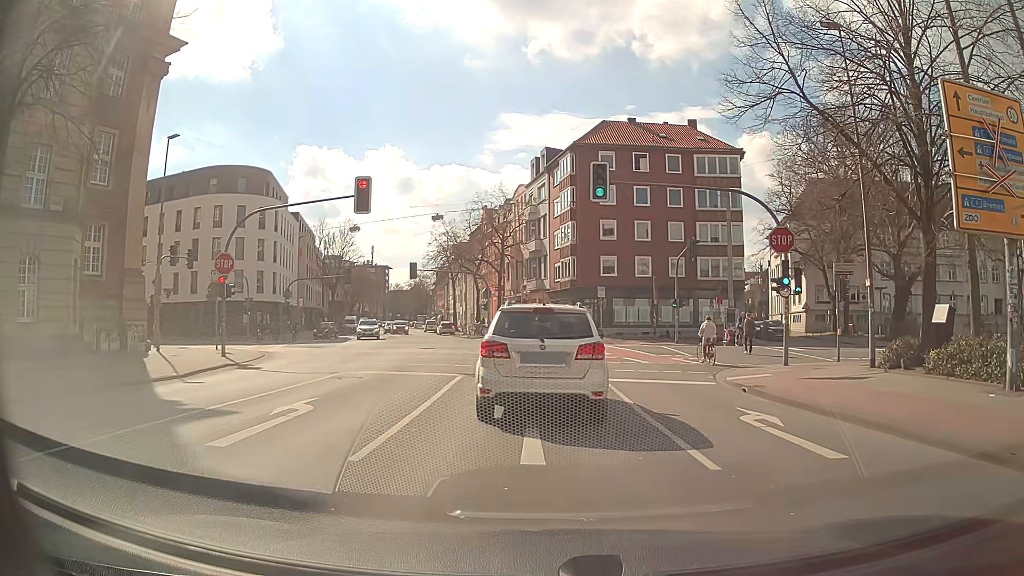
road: secondary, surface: asphalt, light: Day
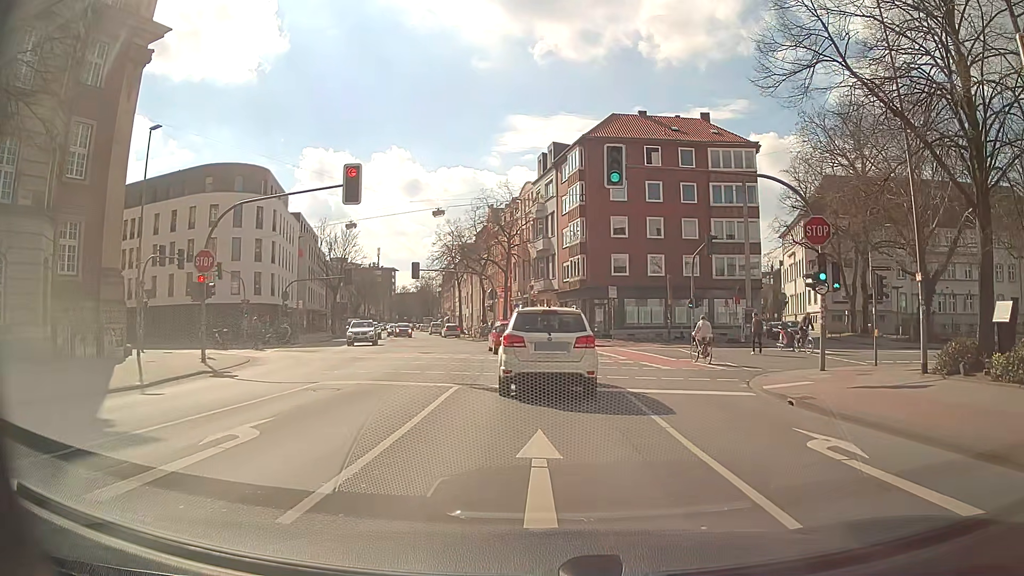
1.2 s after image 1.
(-0.1, +2.6) m; -2°
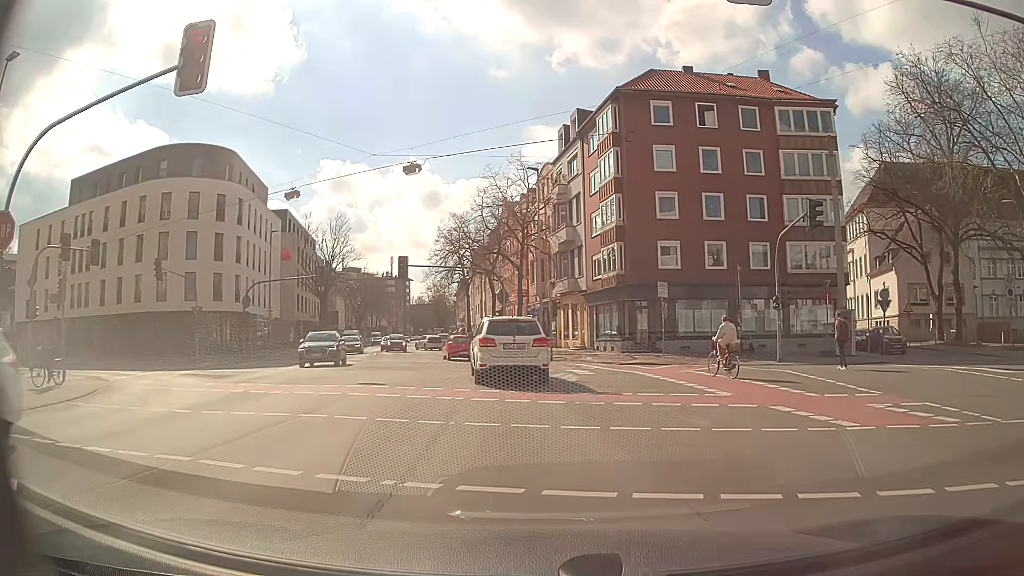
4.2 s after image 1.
(-0.3, +12.7) m; -3°
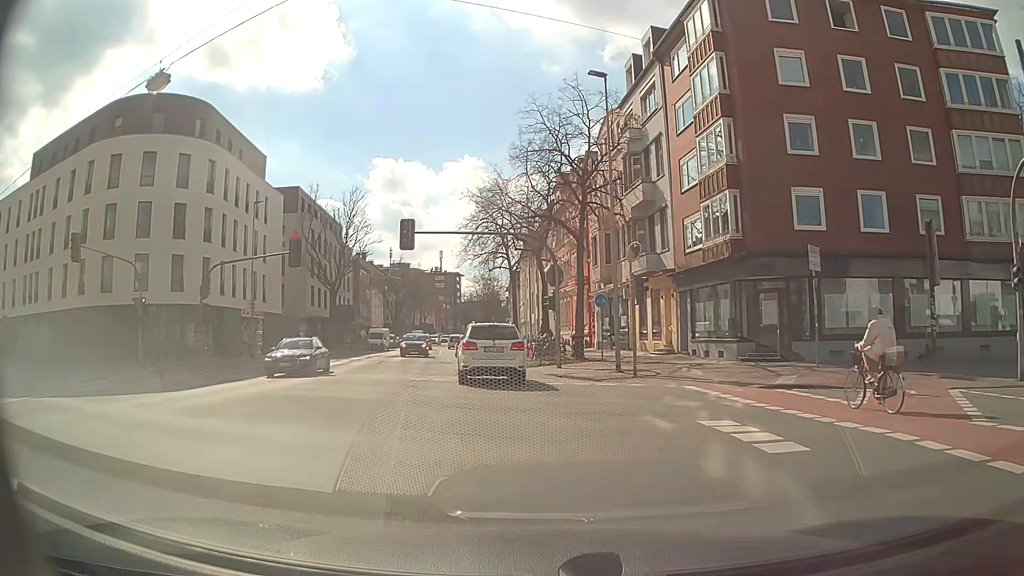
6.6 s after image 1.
(-0.2, +14.1) m; -3°
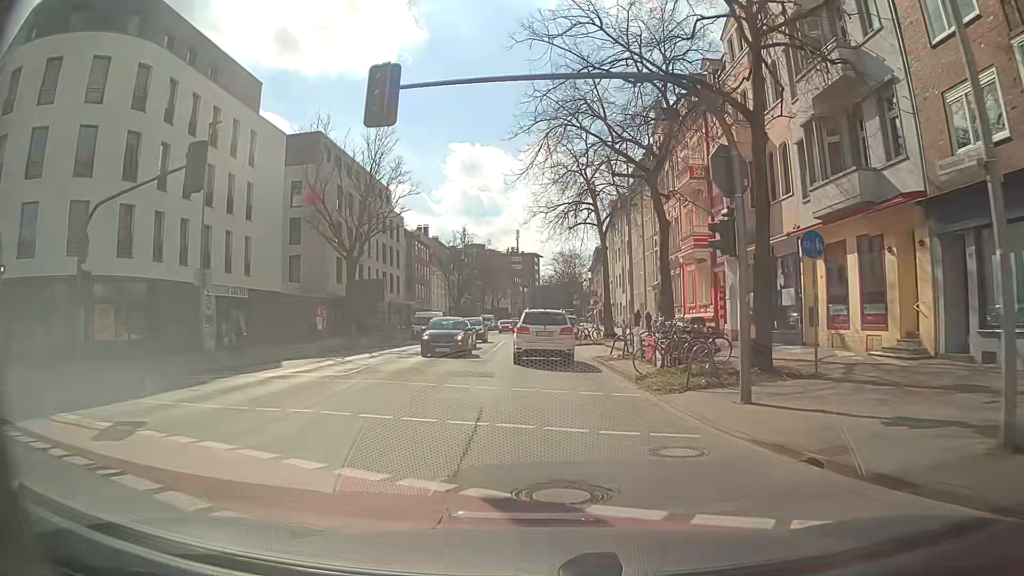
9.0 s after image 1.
(-1.1, +16.9) m; -7°
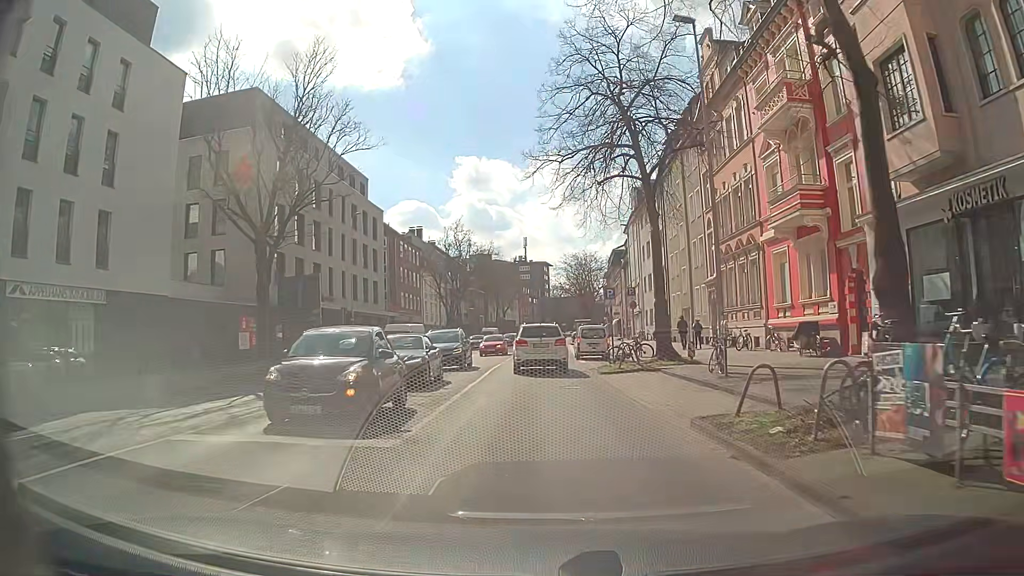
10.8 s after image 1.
(-0.2, +15.2) m; -1°
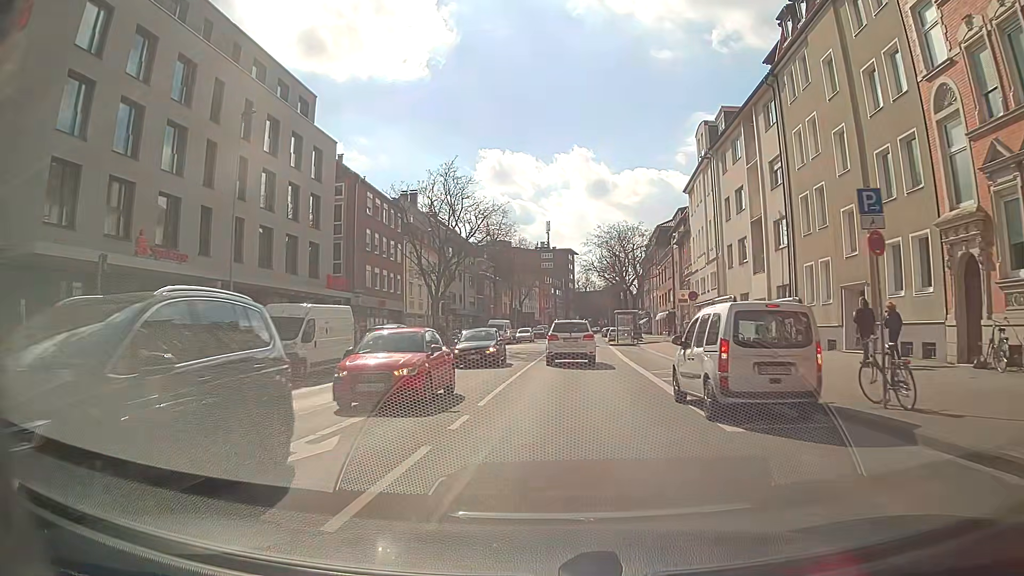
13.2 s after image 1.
(-0.4, +23.2) m; -2°
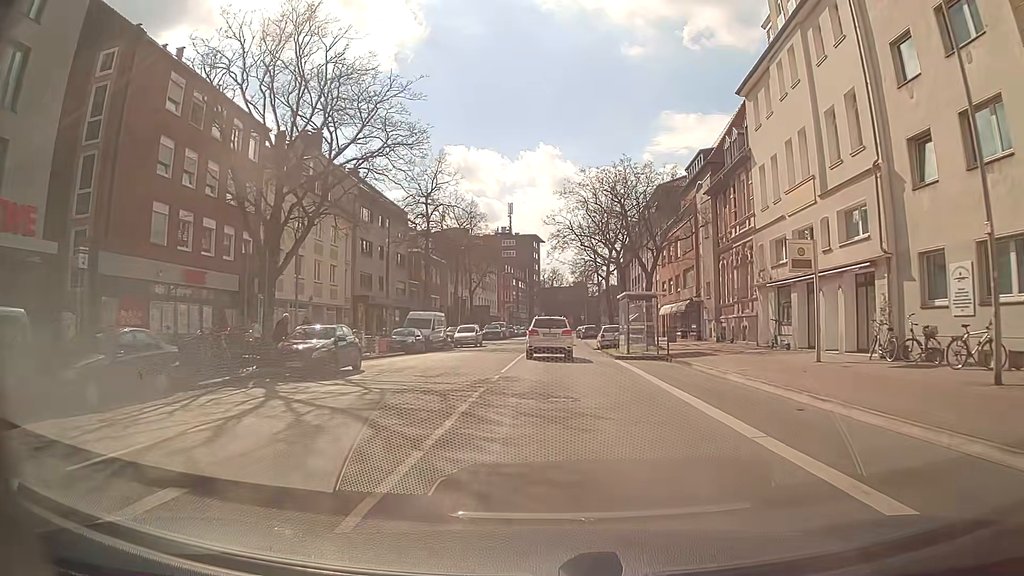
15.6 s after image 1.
(+0.5, +26.1) m; +2°
(0, +10) (0, +20) (+1, +30) (+1, +40) (+1, +50) (+1, +60) (+2, +70) (+2, +80) (+3, +90) (+3, +100) m
